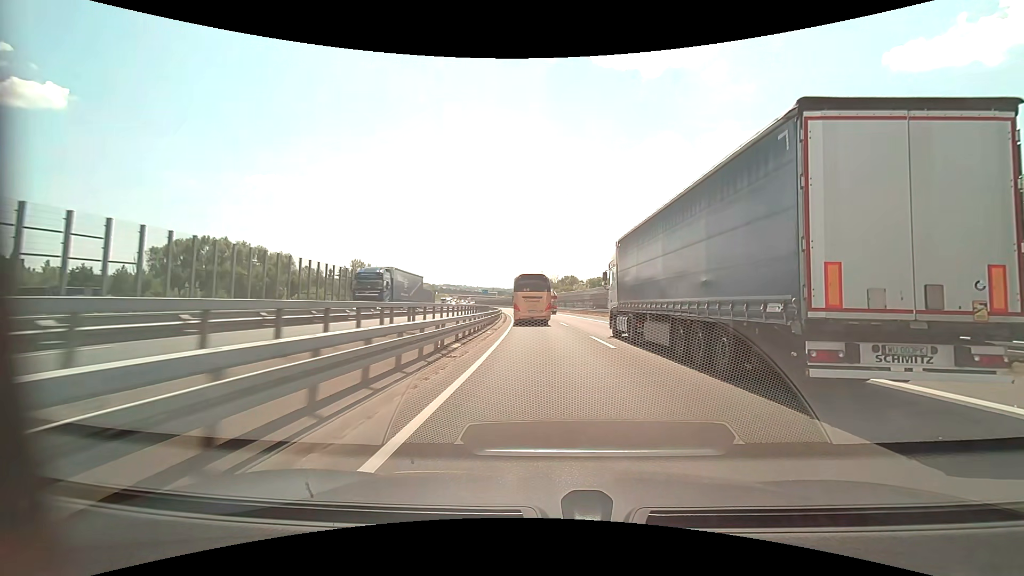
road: motorway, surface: asphalt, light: Day
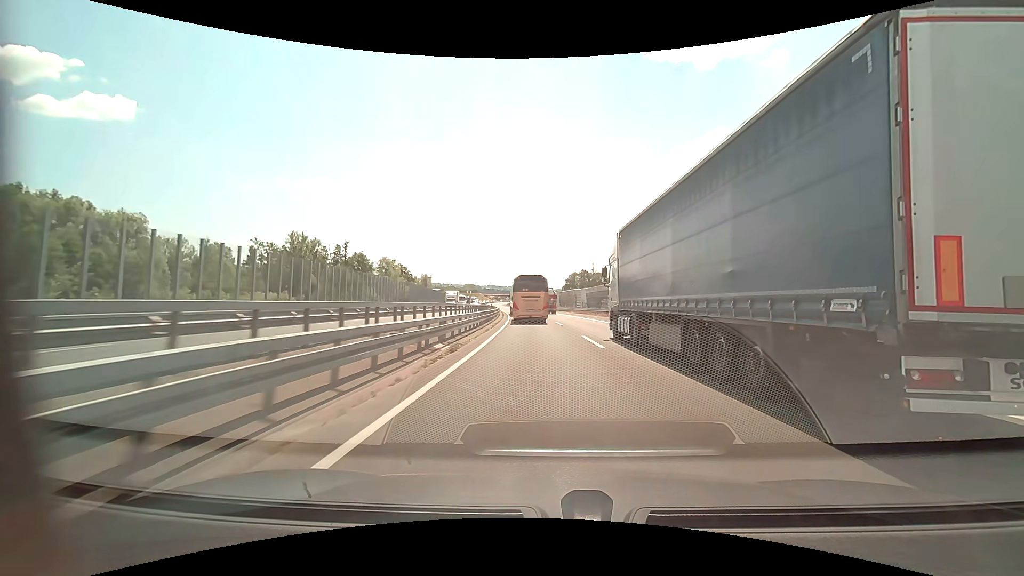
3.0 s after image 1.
(-2.9, +72.7) m; -5°
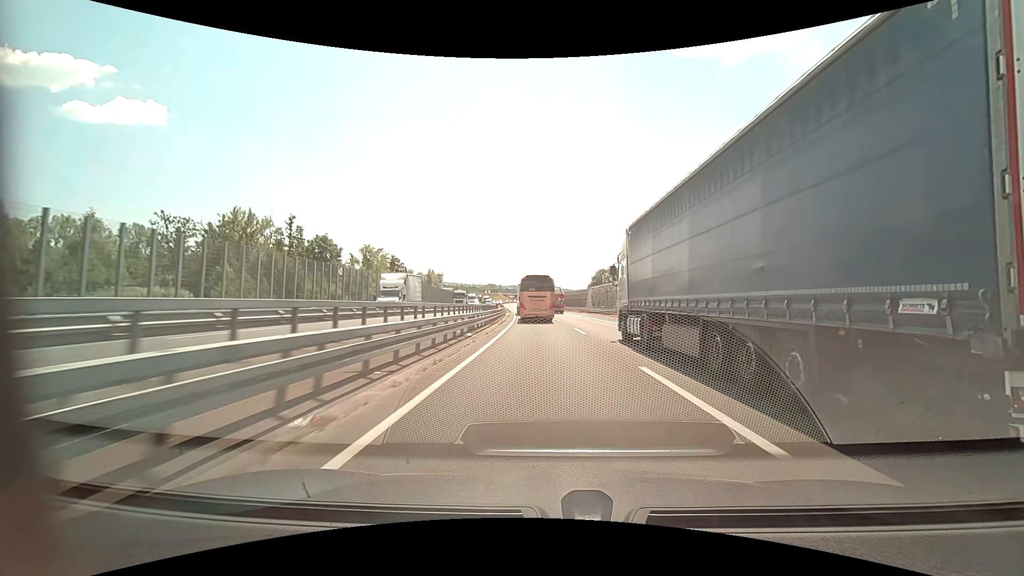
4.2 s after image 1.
(-0.6, +29.1) m; -2°
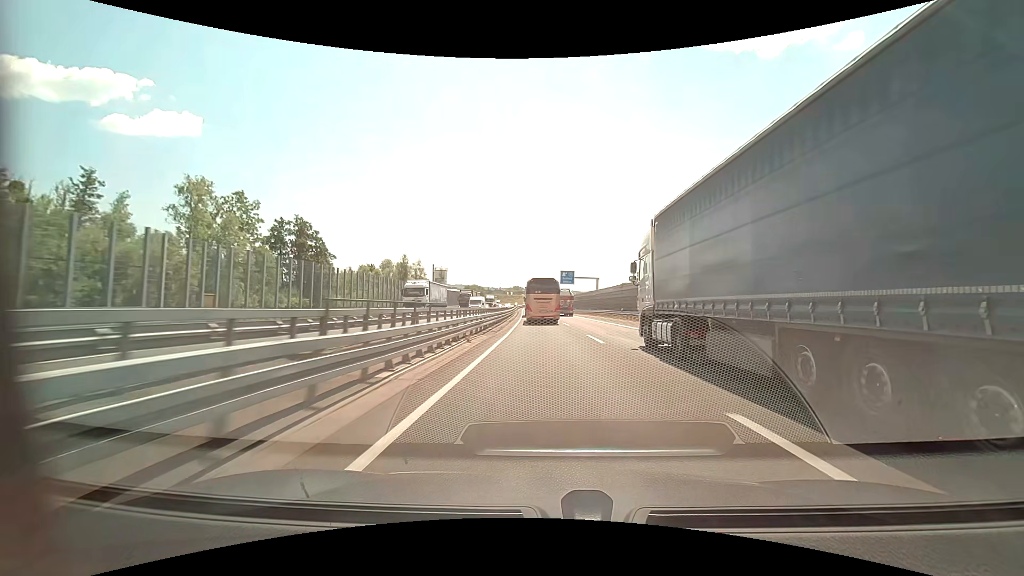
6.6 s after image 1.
(-1.9, +58.9) m; -3°
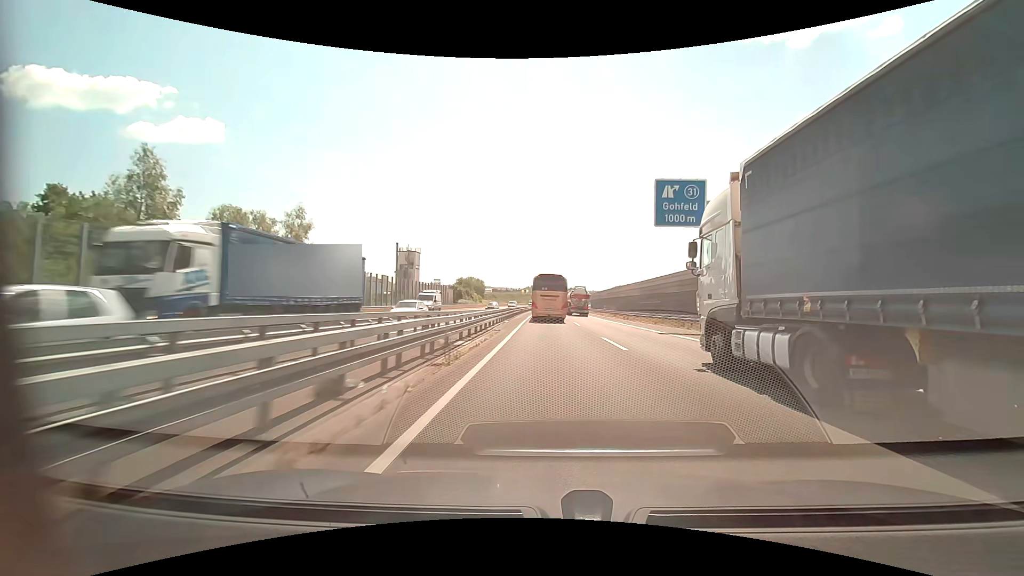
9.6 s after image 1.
(-2.0, +76.0) m; -2°
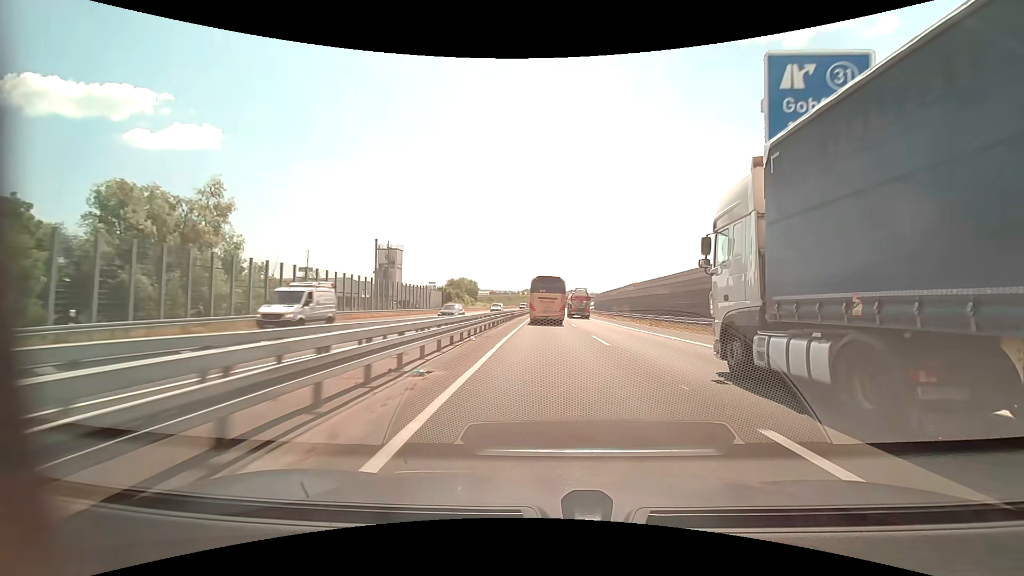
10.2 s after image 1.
(0.0, +15.4) m; 0°
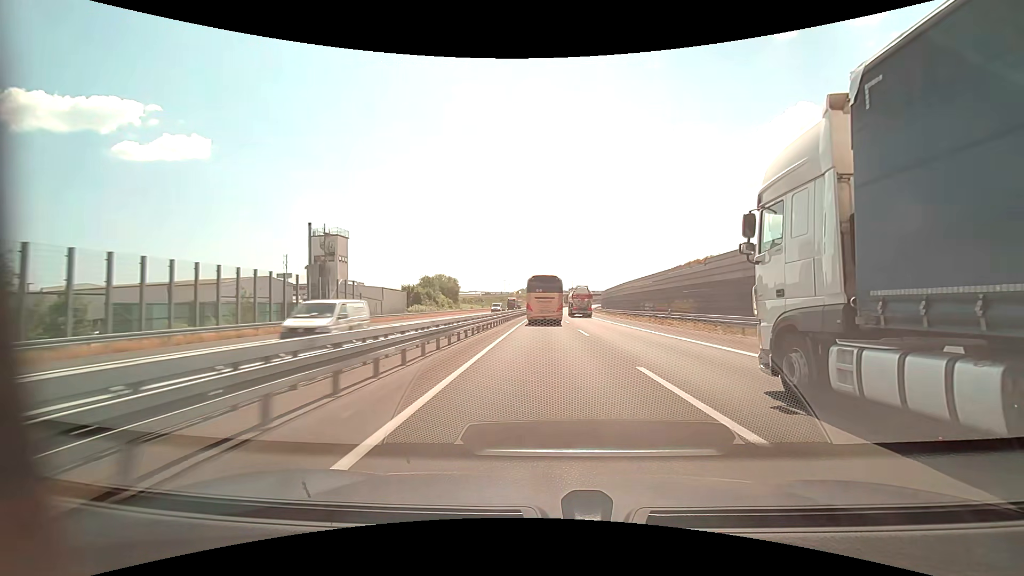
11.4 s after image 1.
(+0.1, +30.9) m; 0°
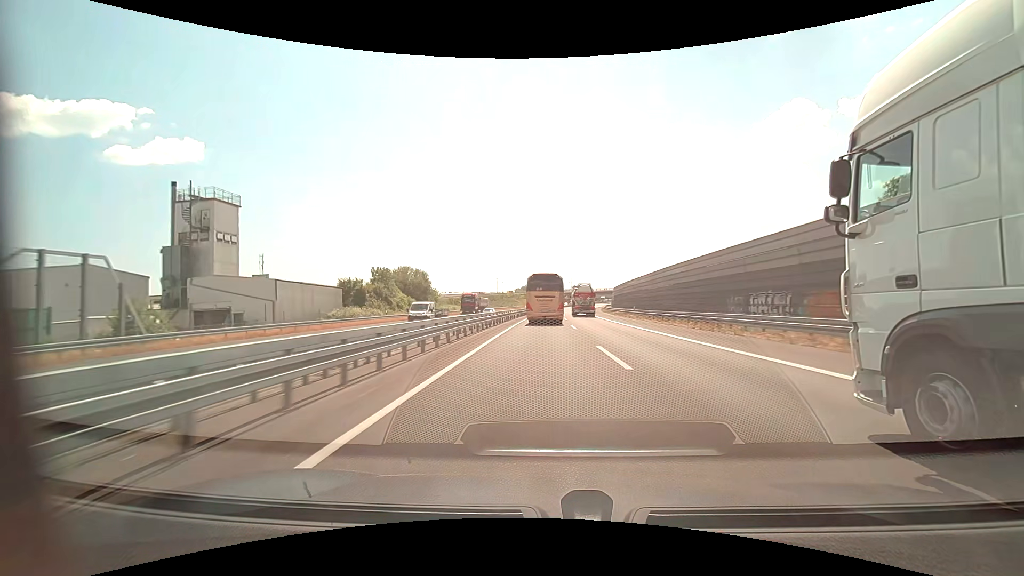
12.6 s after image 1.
(+0.1, +31.0) m; 0°
